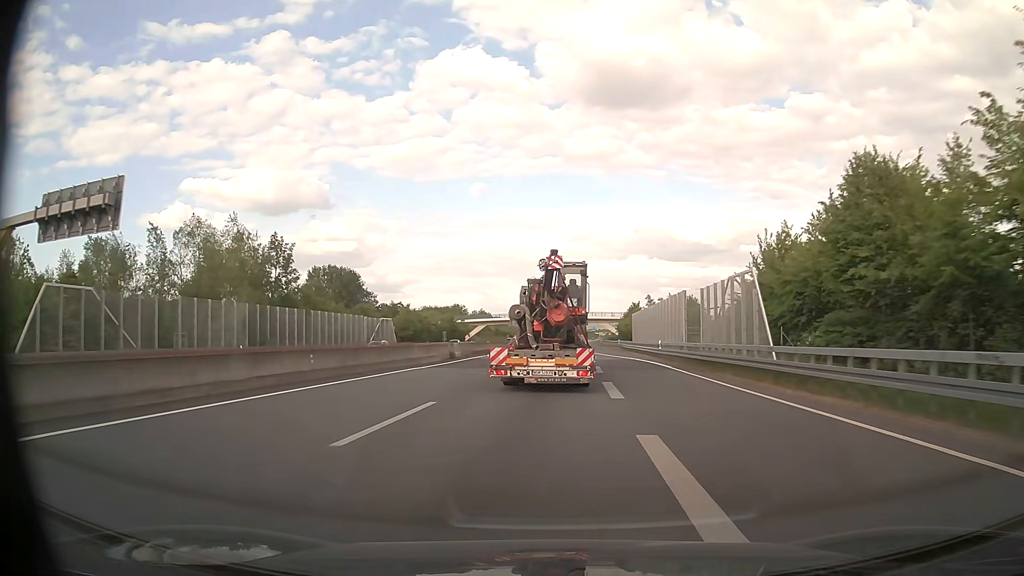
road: motorway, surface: asphalt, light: Day
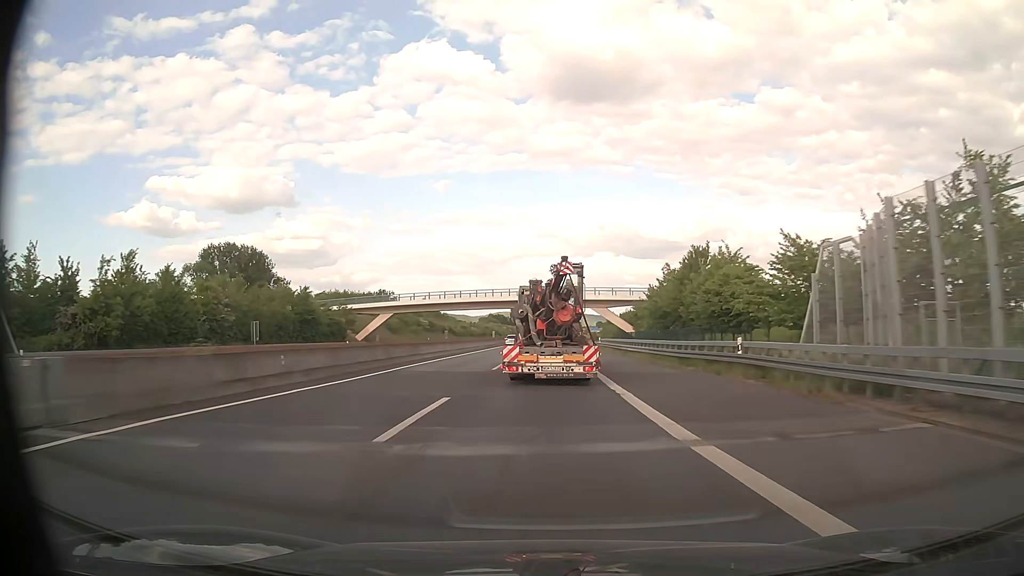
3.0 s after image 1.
(+2.3, +72.6) m; +3°
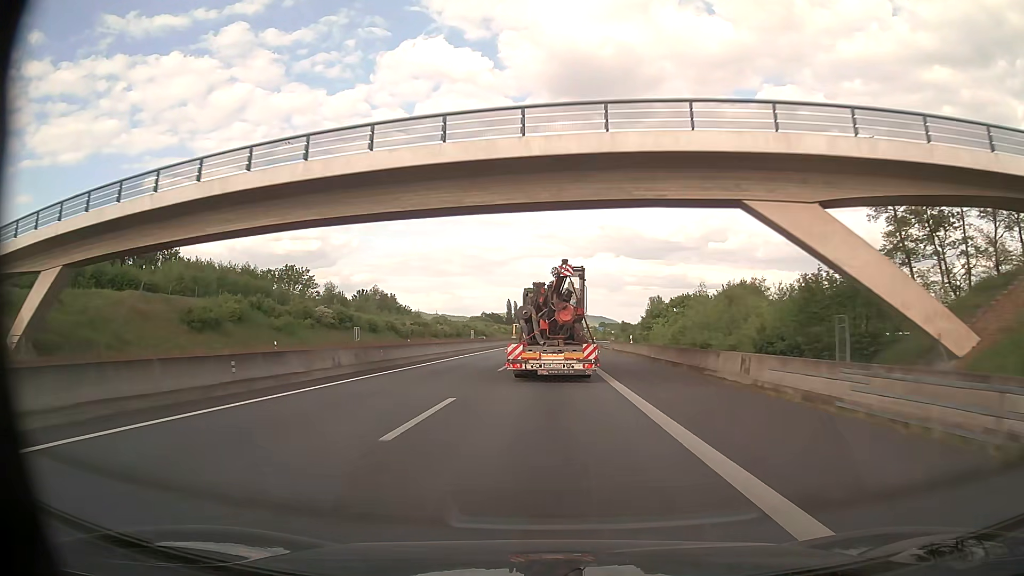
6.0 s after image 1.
(+0.1, +72.6) m; 0°
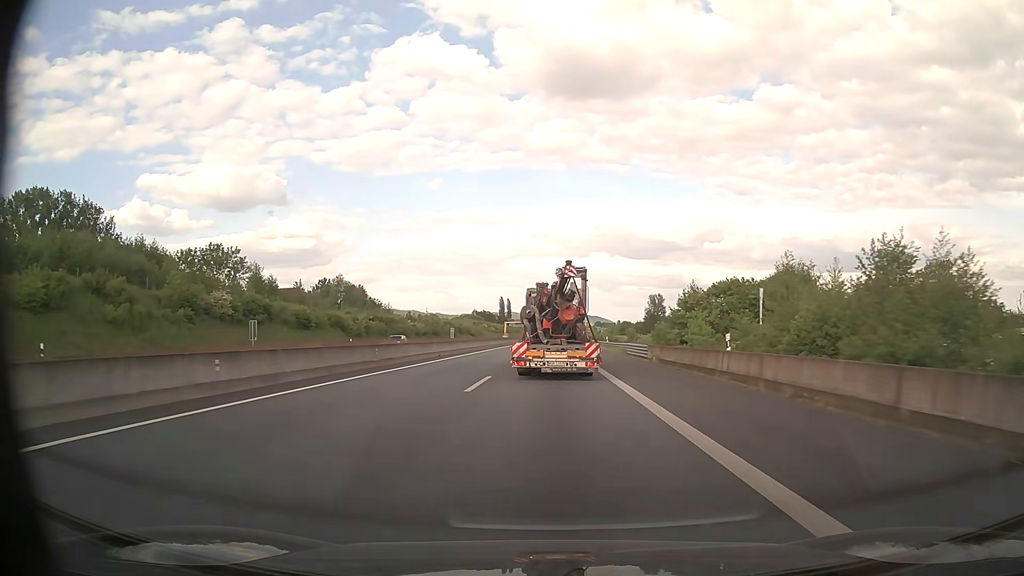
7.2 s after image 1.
(0.0, +29.0) m; 0°
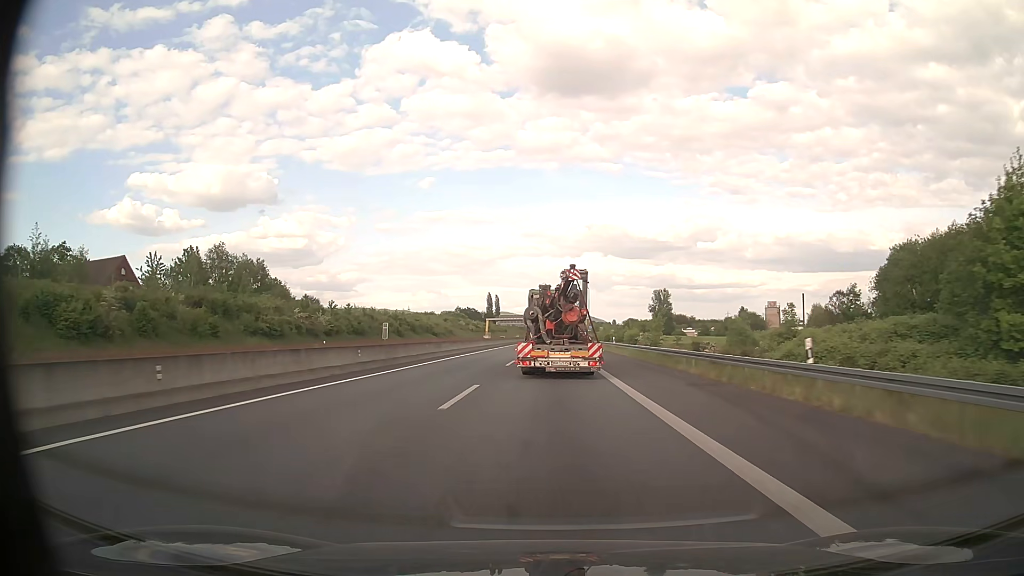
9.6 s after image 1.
(+0.7, +58.3) m; +1°
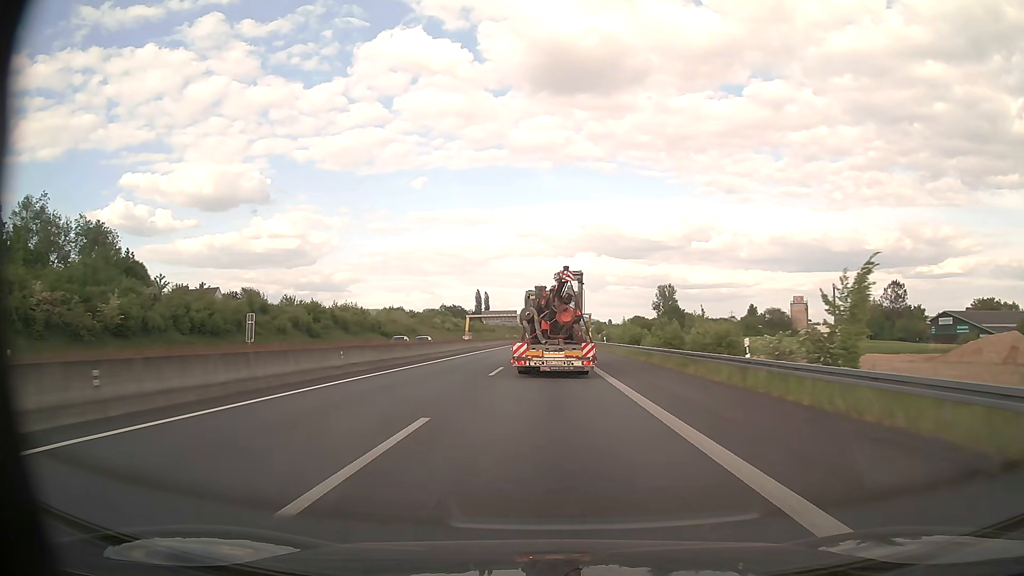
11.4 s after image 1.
(+0.2, +43.8) m; +1°
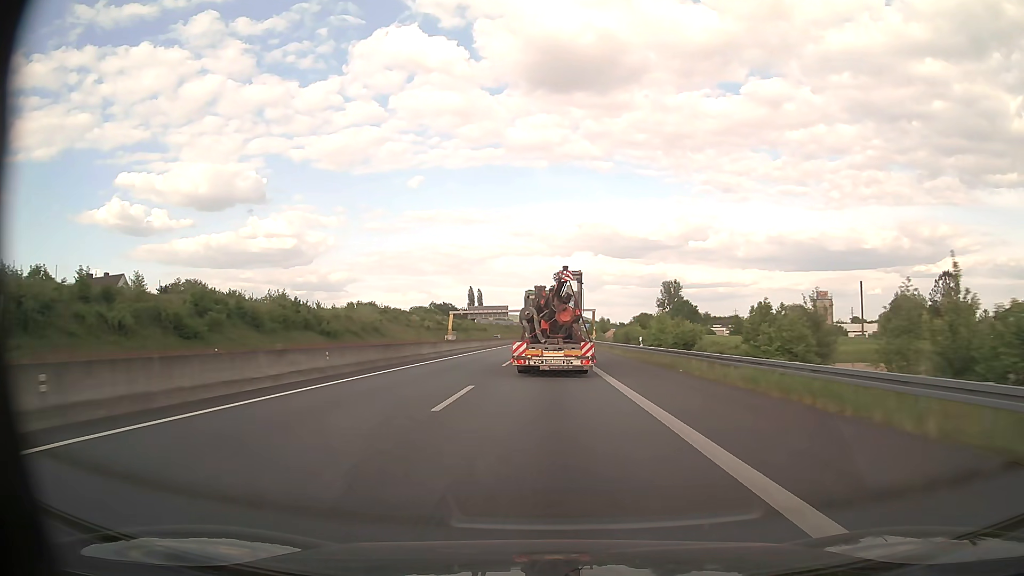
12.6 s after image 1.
(+0.1, +29.4) m; 0°
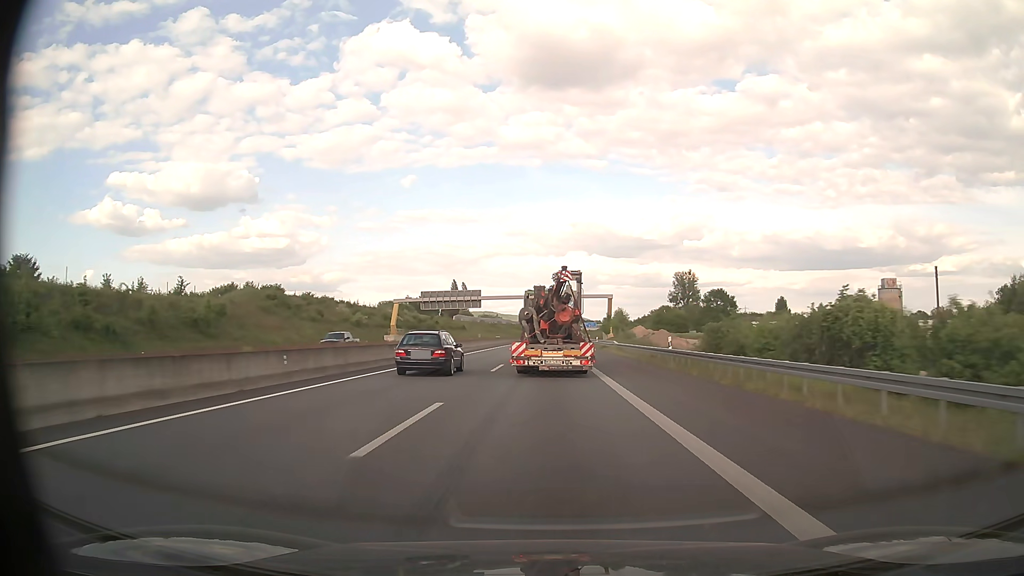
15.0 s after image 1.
(+0.2, +59.2) m; 0°
(0, +10) (0, +20) (0, +30) (0, +40) (0, +50) (0, +60) (0, +70) (0, +80) (0, +90) (0, +100) m
